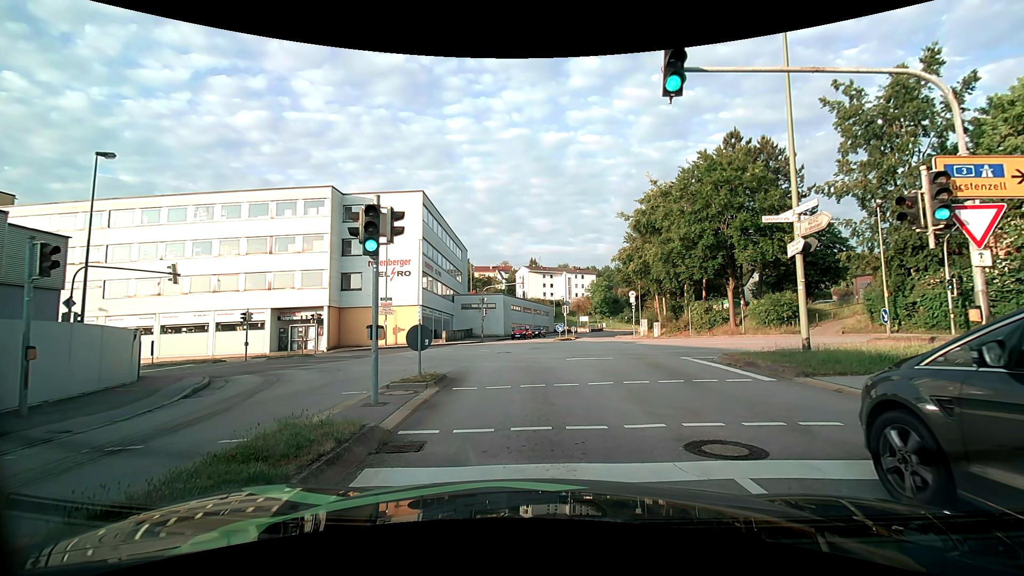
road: tertiary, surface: asphalt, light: Day
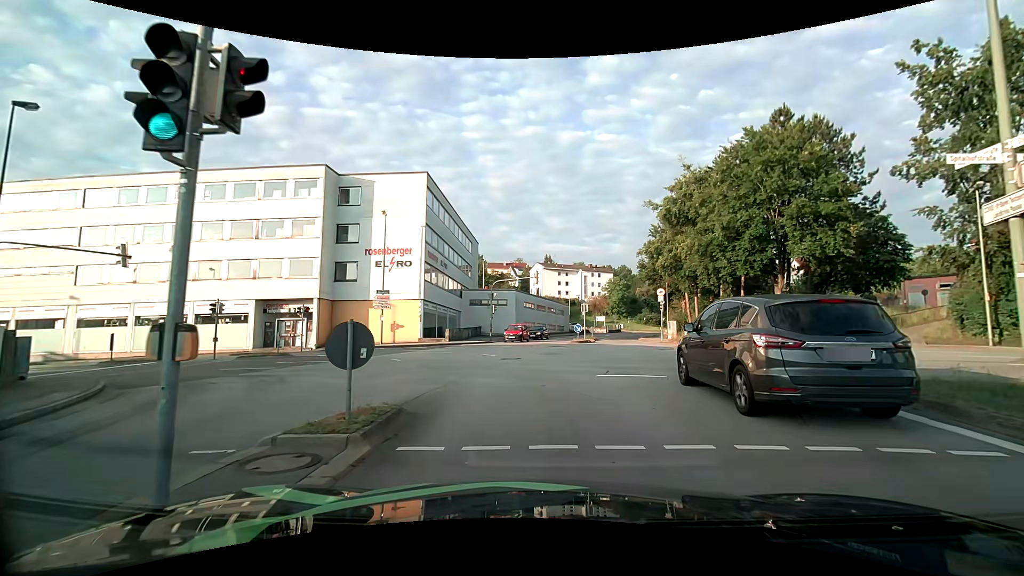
(0.0, +5.4) m; -2°
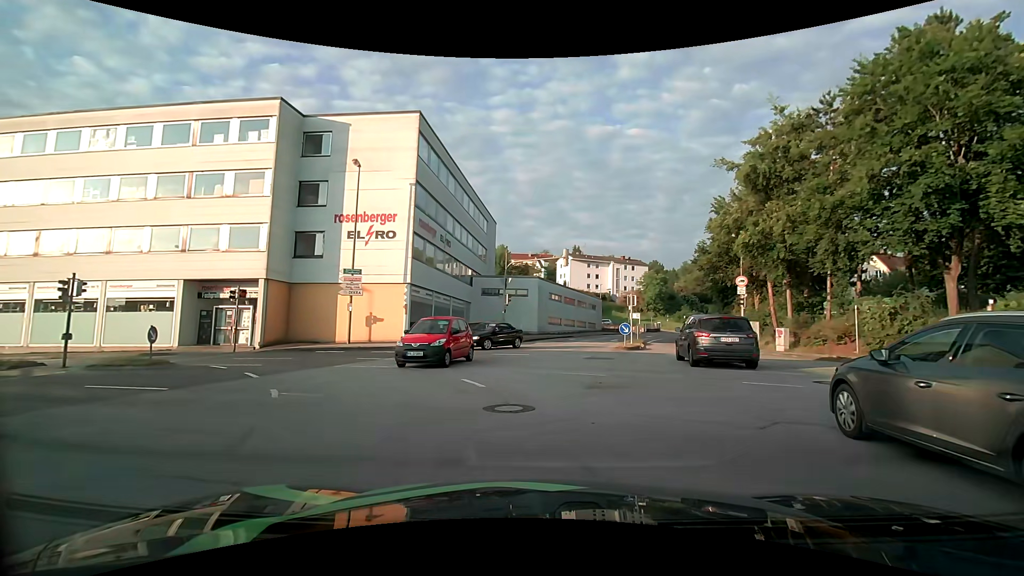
(+0.1, +11.2) m; -2°
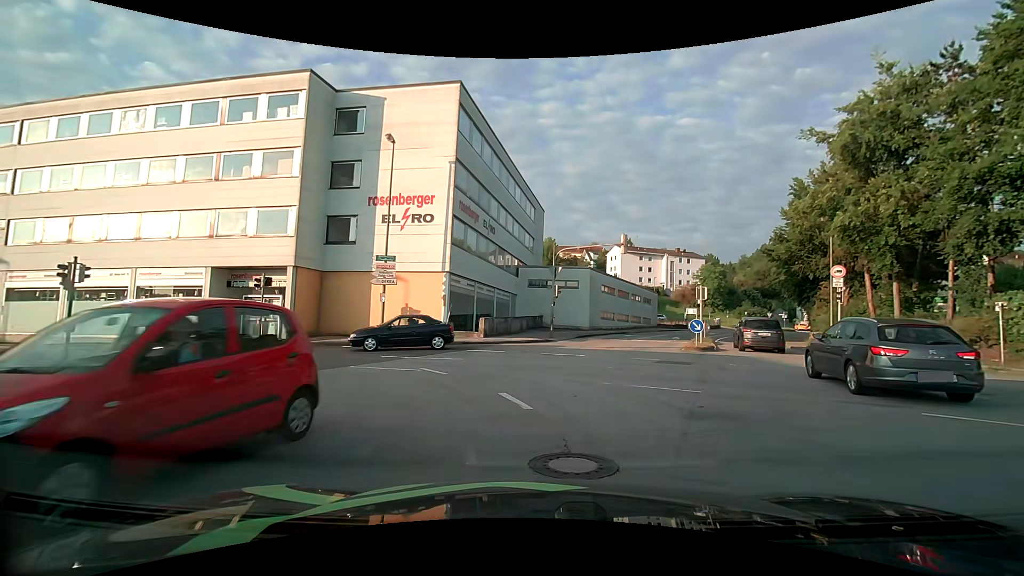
(-0.1, +3.1) m; -5°
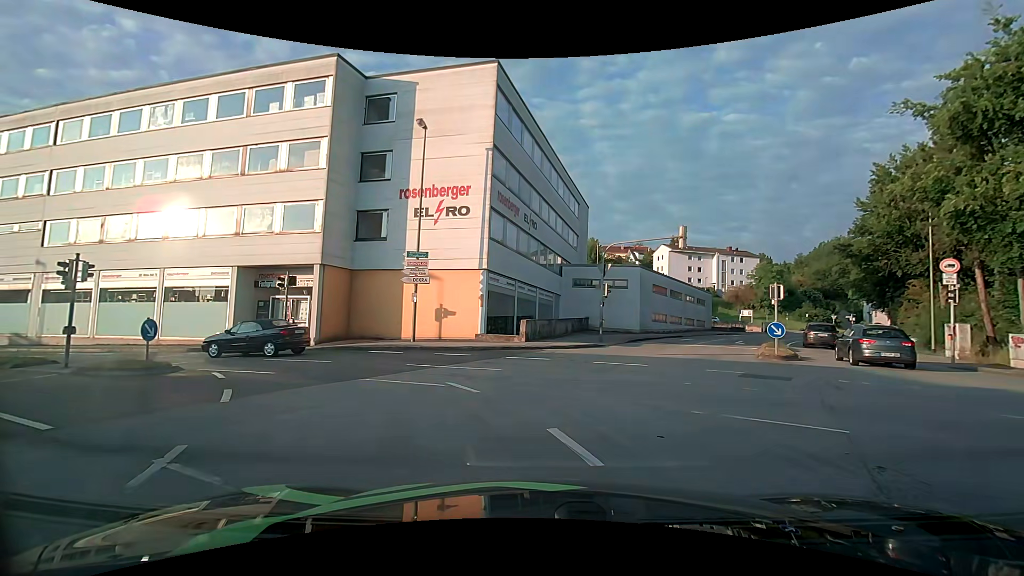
(-0.1, +2.7) m; -4°
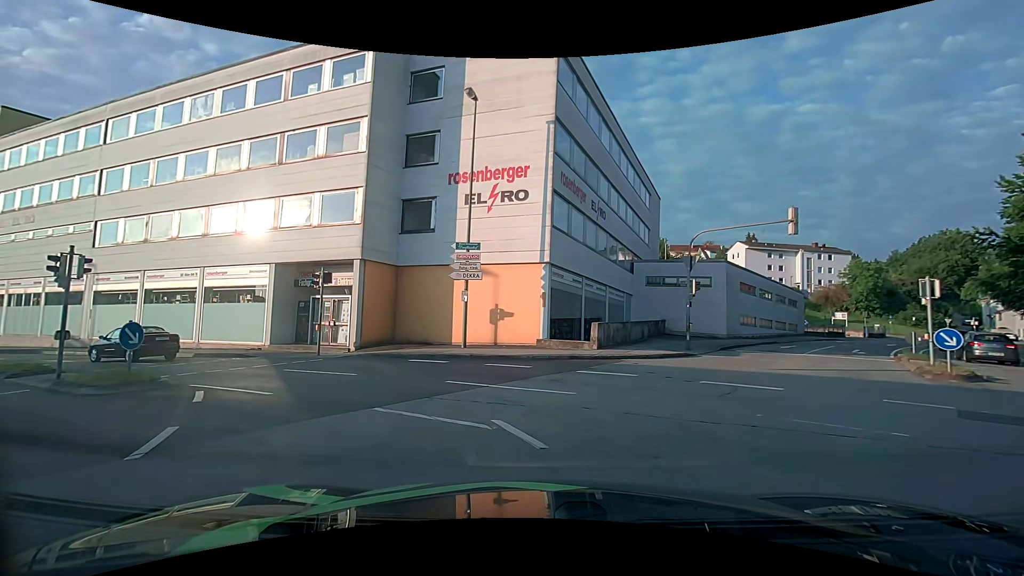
(-0.2, +3.8) m; -8°
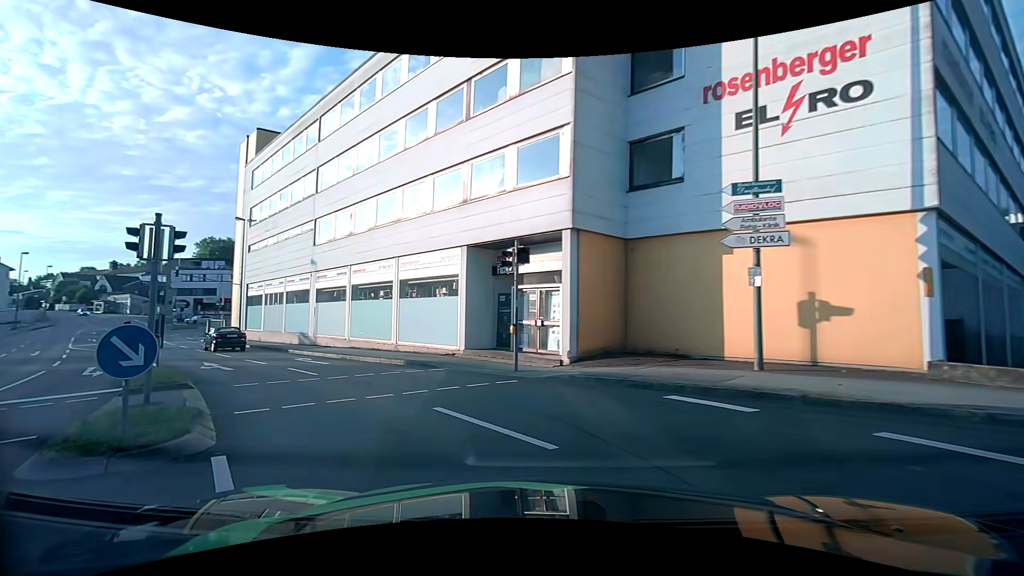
(-1.5, +7.9) m; -23°
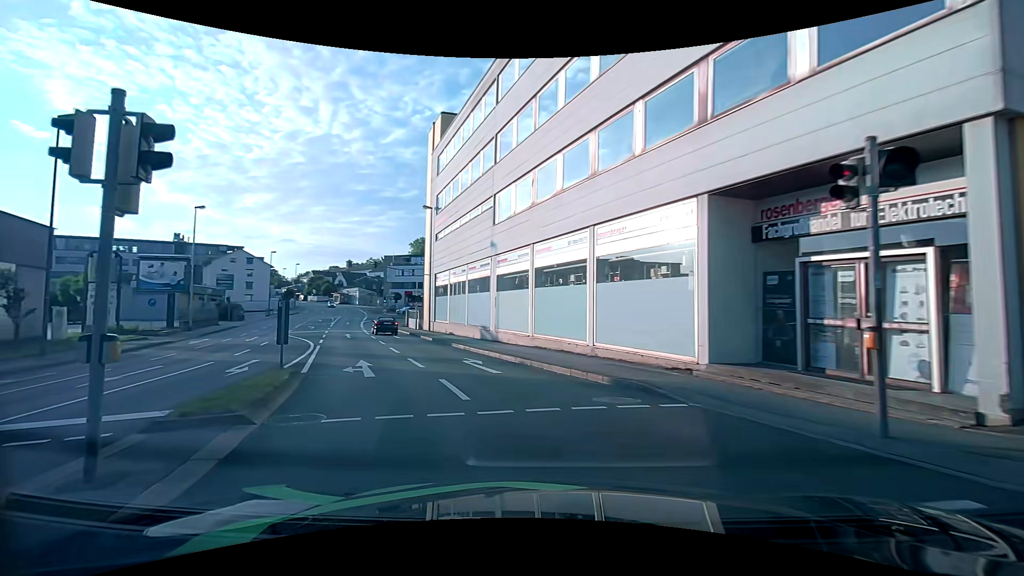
(-1.4, +6.5) m; -22°
(-2, +10) (-6, +19) (-10, +28) (-14, +37) (-18, +46) (-22, +56) (-25, +65) (-29, +74) (-32, +84) (-36, +93) m
